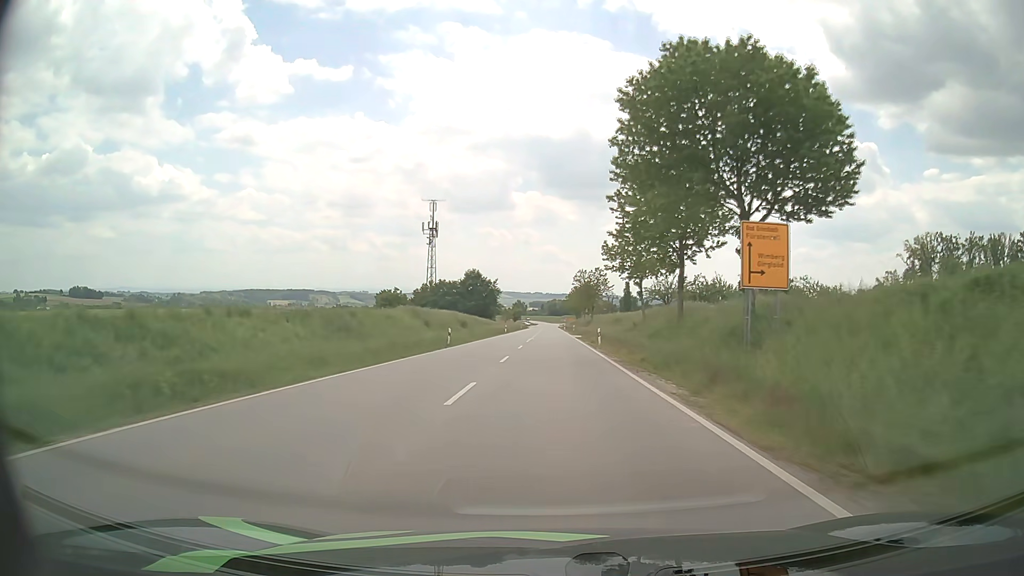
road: secondary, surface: asphalt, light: Day
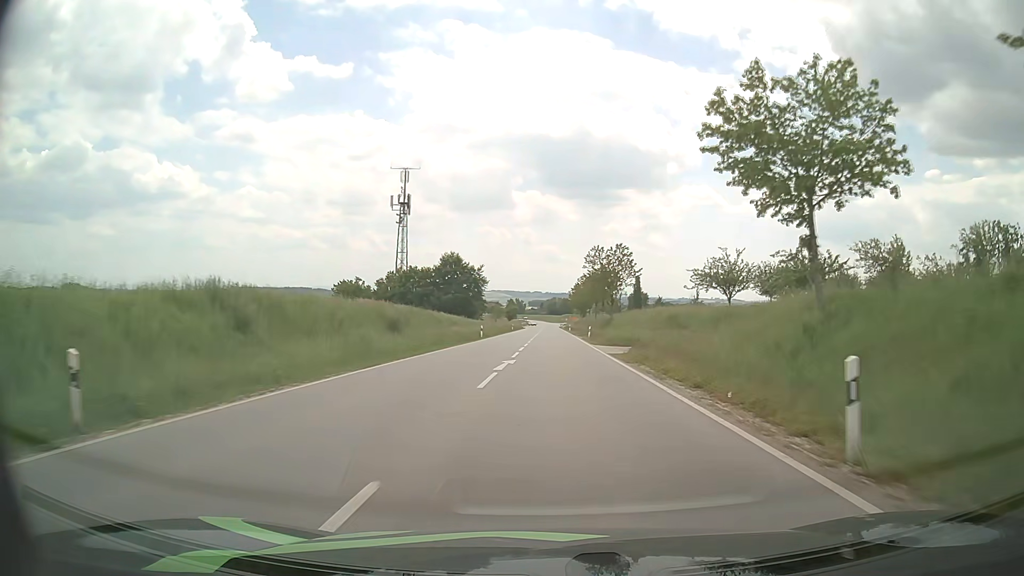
(-0.1, +33.3) m; 0°
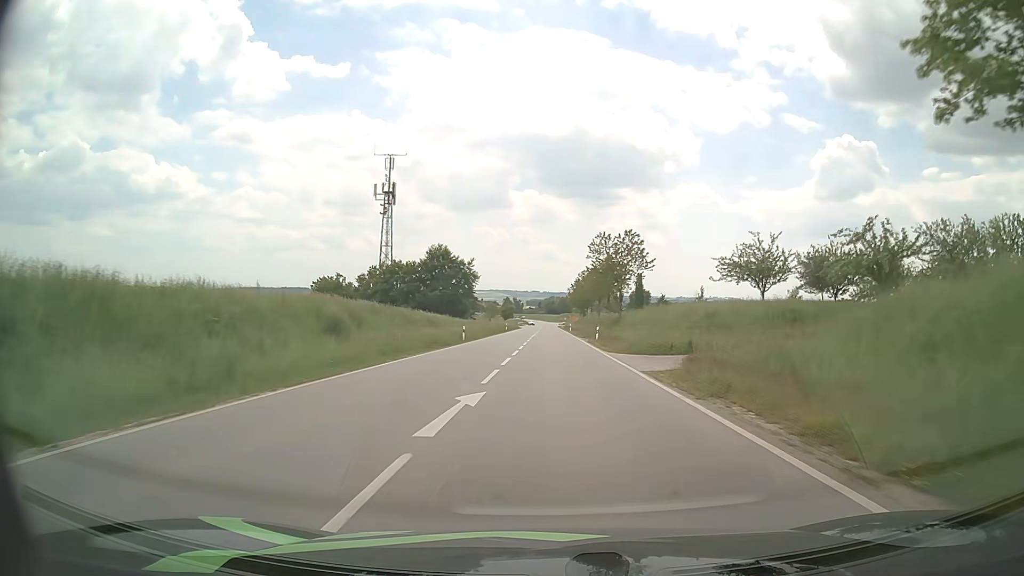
(0.0, +11.0) m; 0°
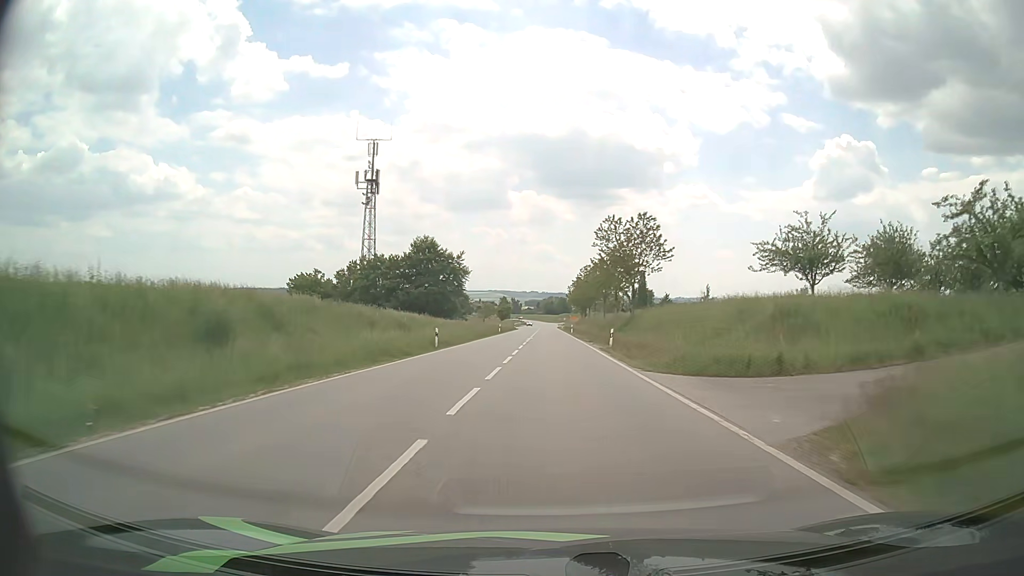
(0.0, +10.9) m; 0°
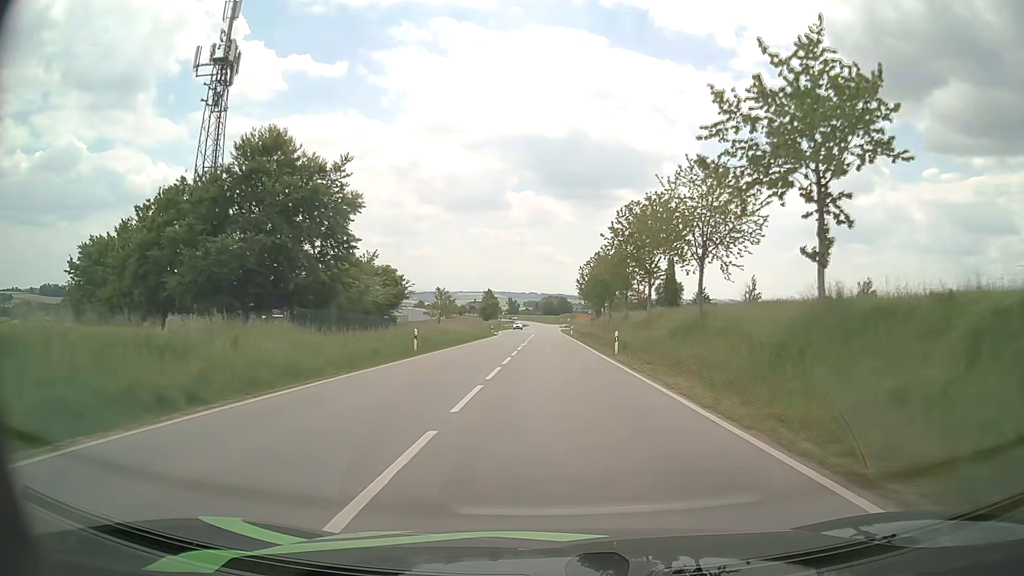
(+0.1, +54.1) m; 0°
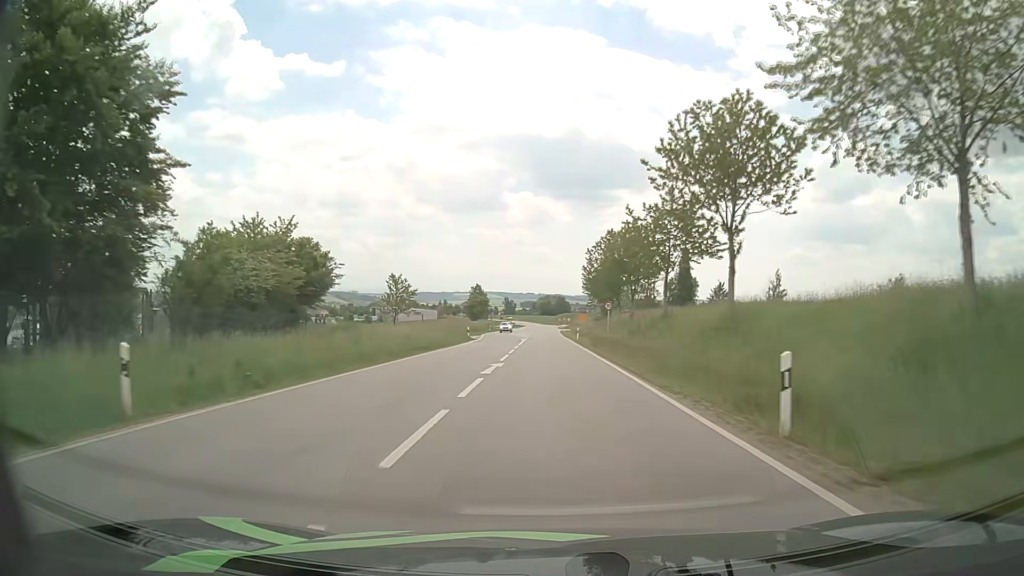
(+0.1, +21.9) m; 0°
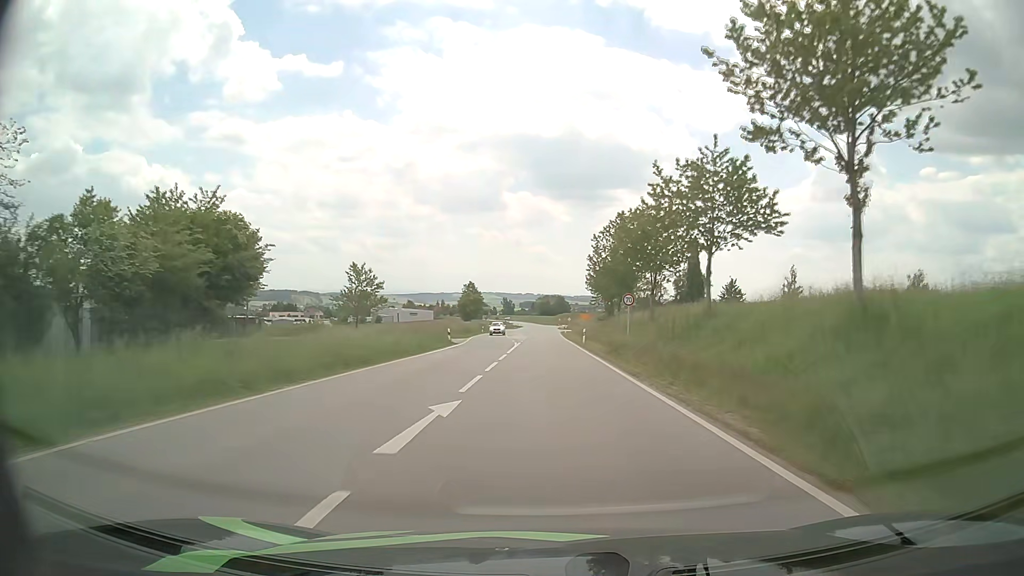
(0.0, +11.1) m; 0°
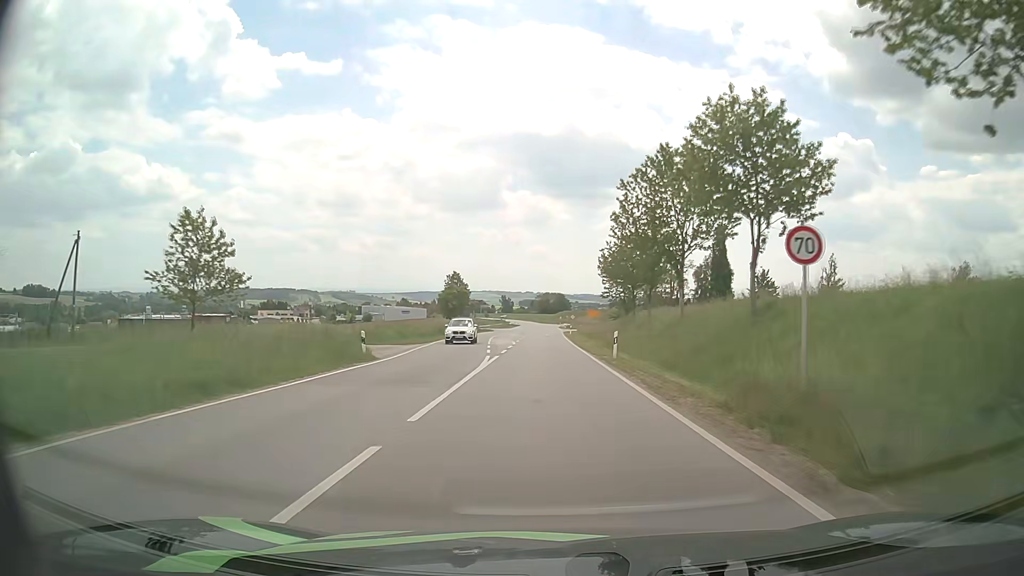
(0.0, +22.2) m; 0°
(0, +10) (0, +20) (0, +30) (0, +40) (0, +50) (0, +60) (0, +70) (0, +80) (-1, +90) (-1, +100) m
